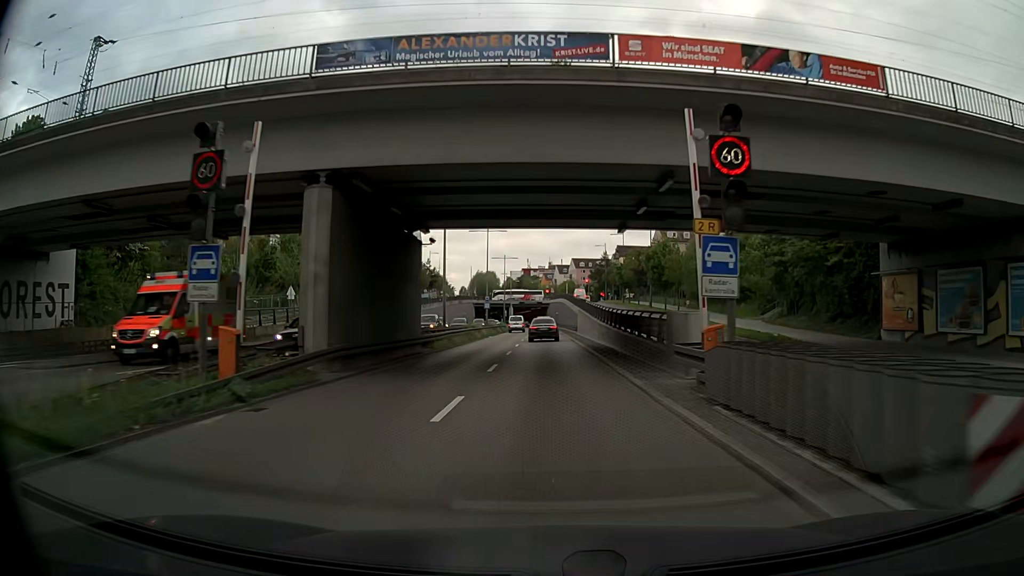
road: trunk_link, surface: asphalt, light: Day
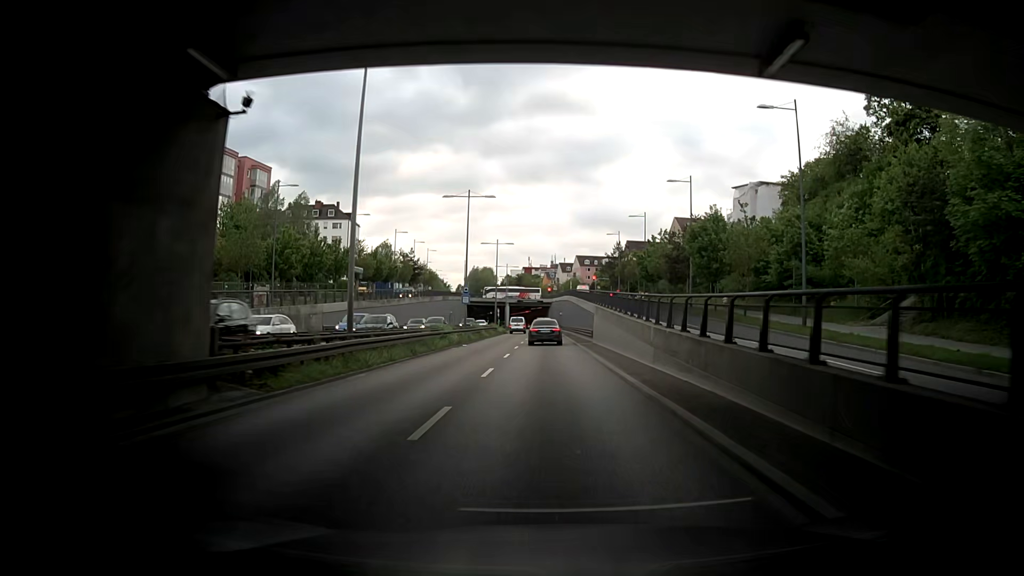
(0.0, +19.4) m; 0°
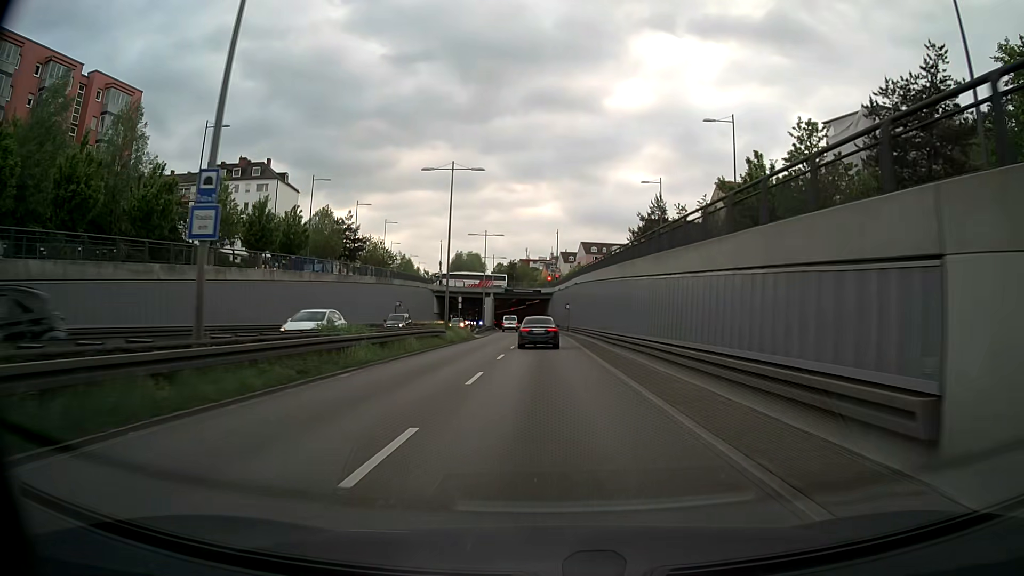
(-0.1, +38.2) m; 0°
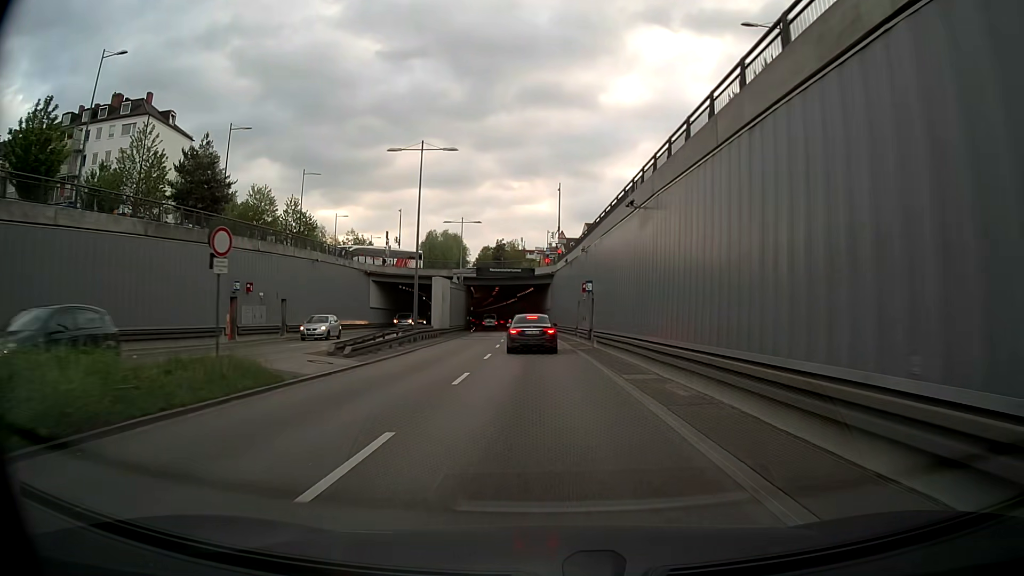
(+0.1, +36.4) m; 0°
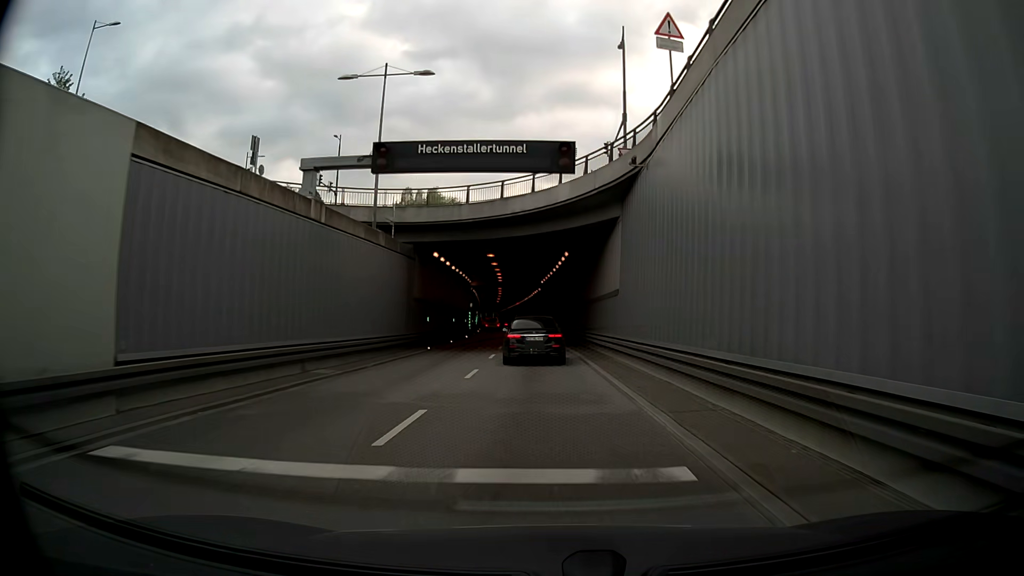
(-0.8, +42.7) m; -3°
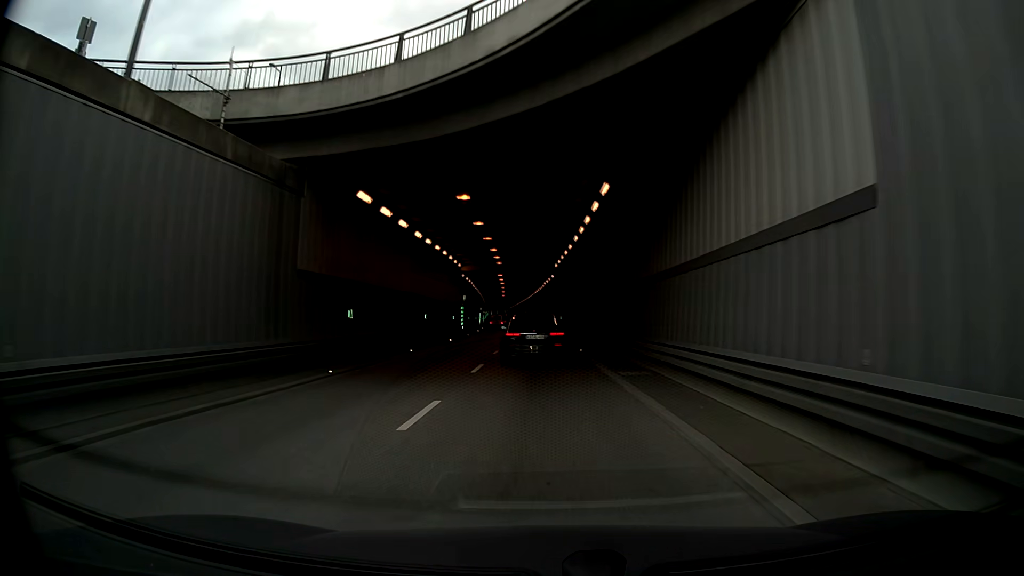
(-0.2, +17.1) m; -1°
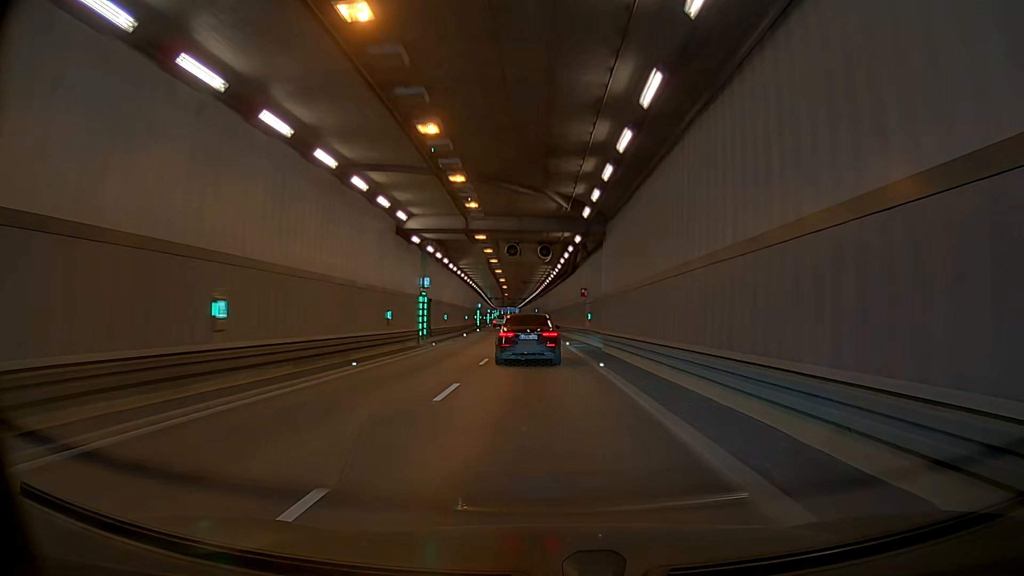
(-0.2, +24.0) m; +5°
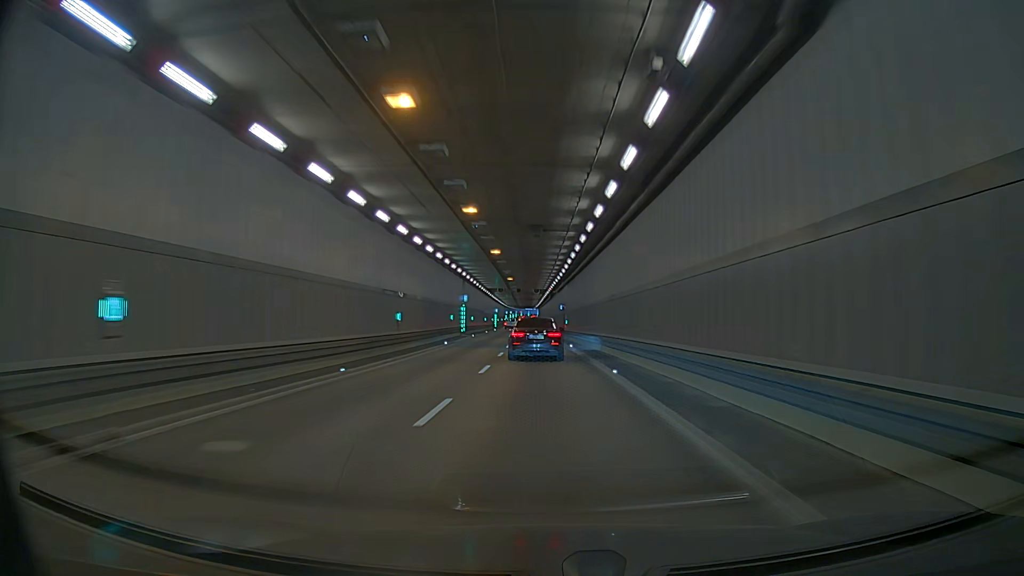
(-1.6, +38.6) m; -4°
